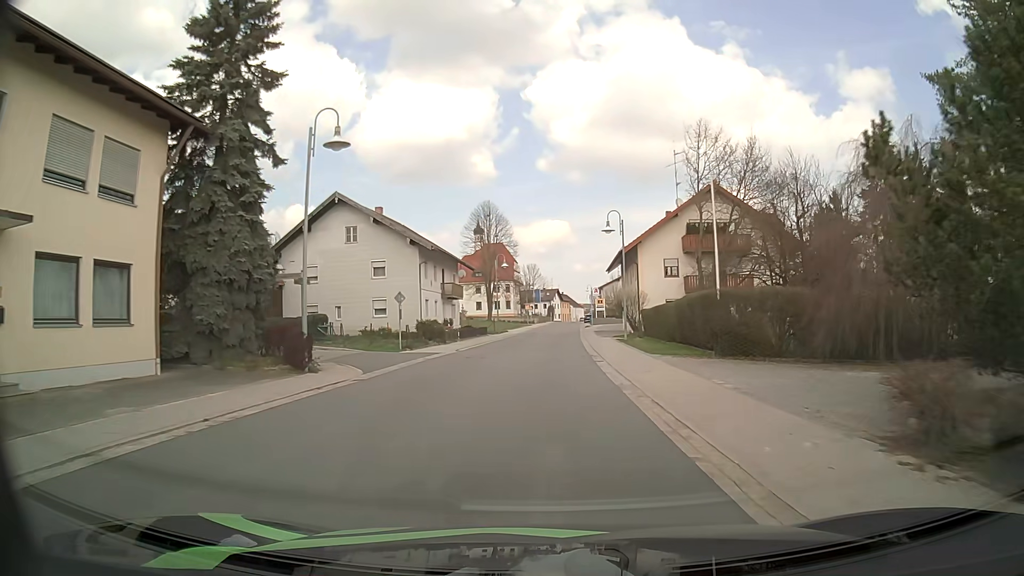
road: secondary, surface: asphalt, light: Day
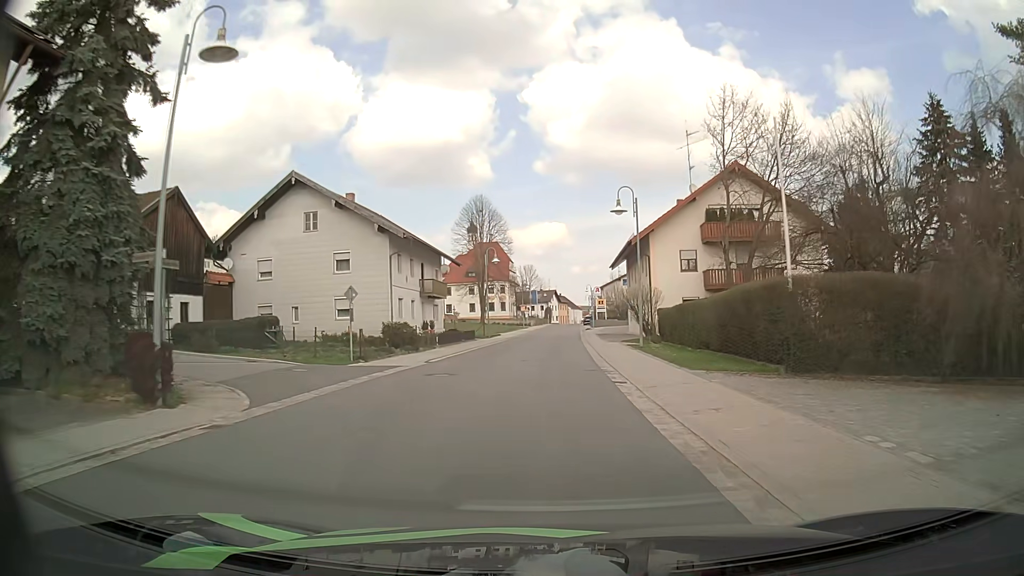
(0.0, +7.0) m; 0°
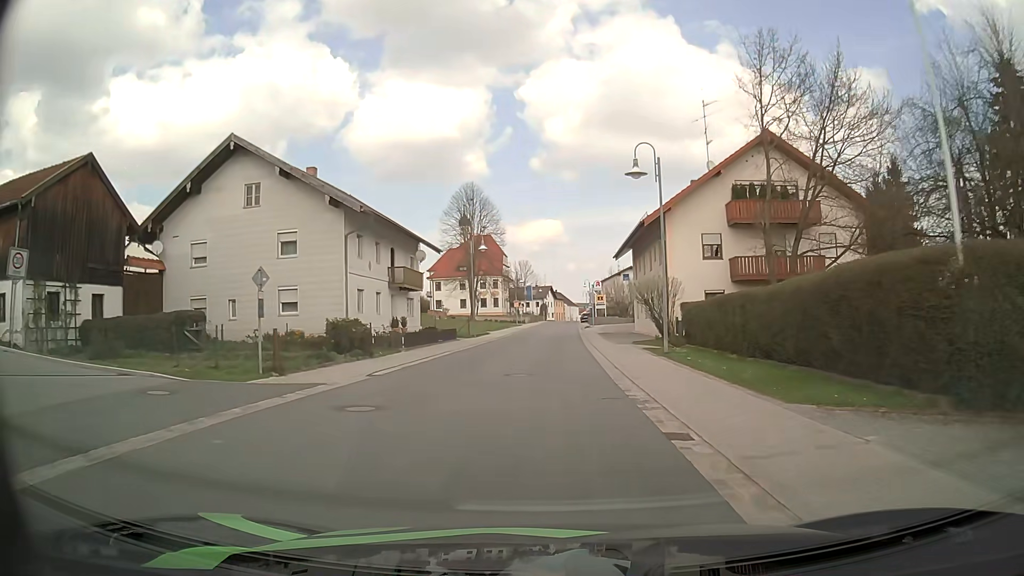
(0.0, +7.1) m; +1°
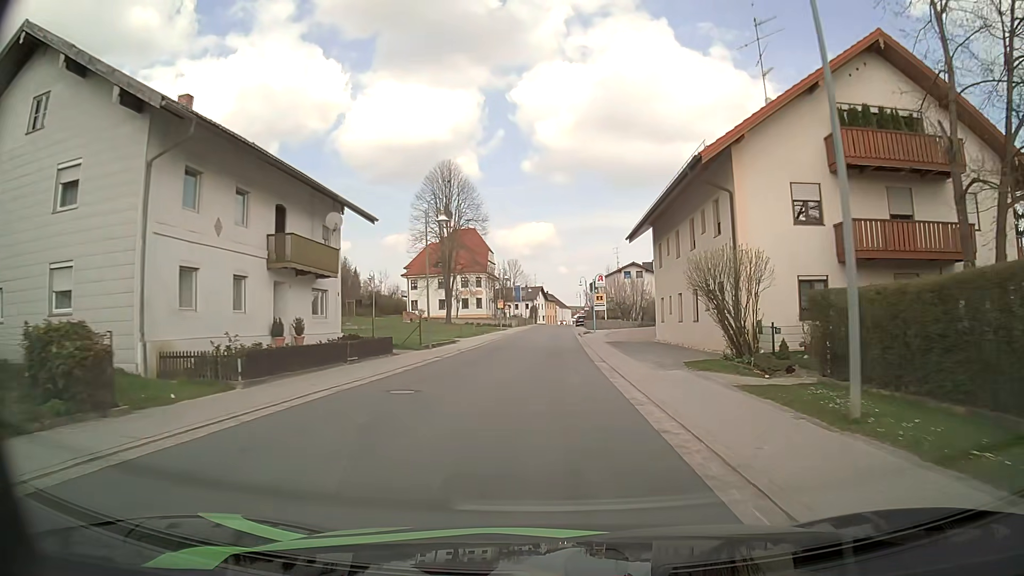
(0.0, +14.3) m; 0°
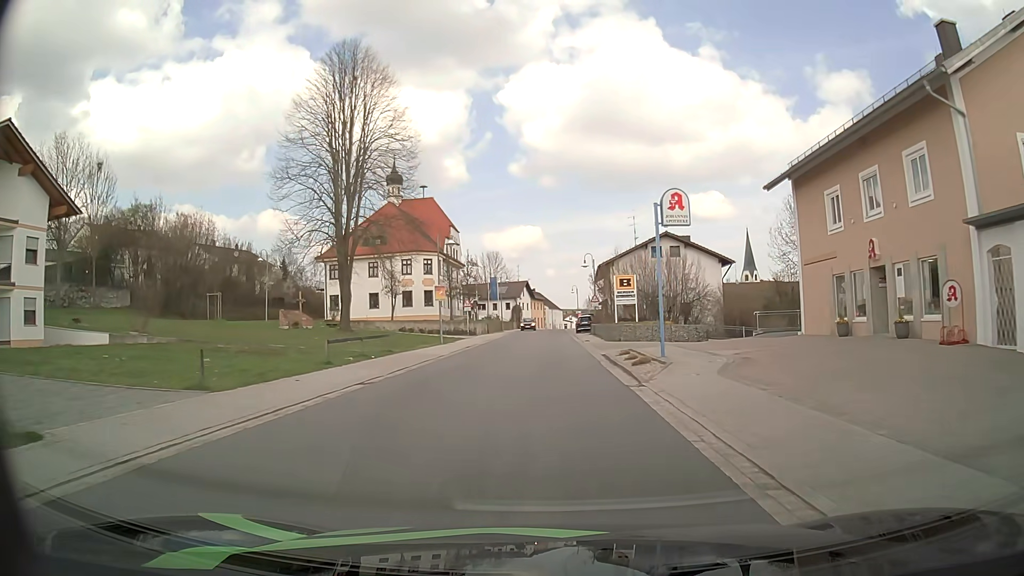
(+0.3, +36.1) m; +1°
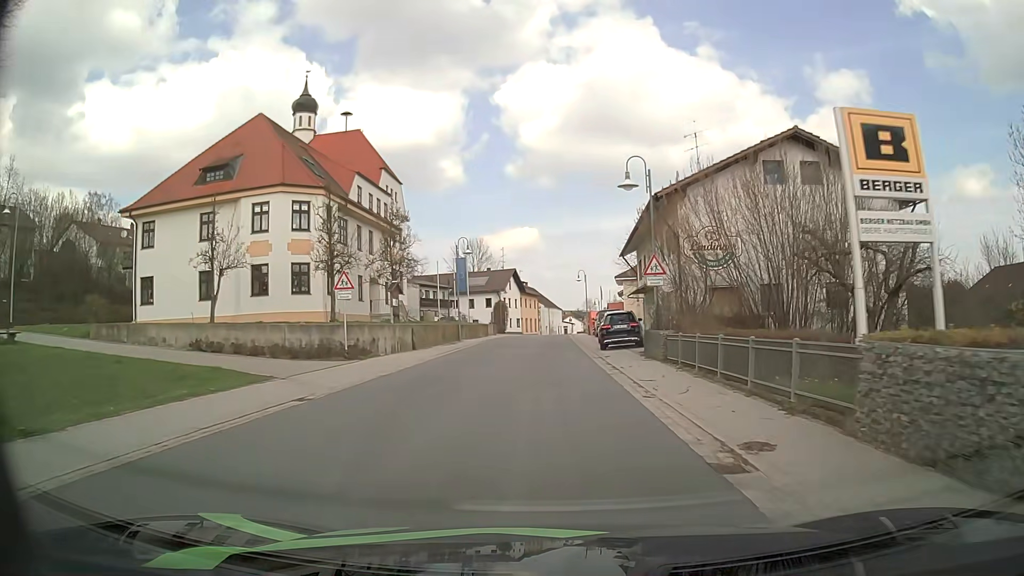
(+0.3, +35.6) m; +1°
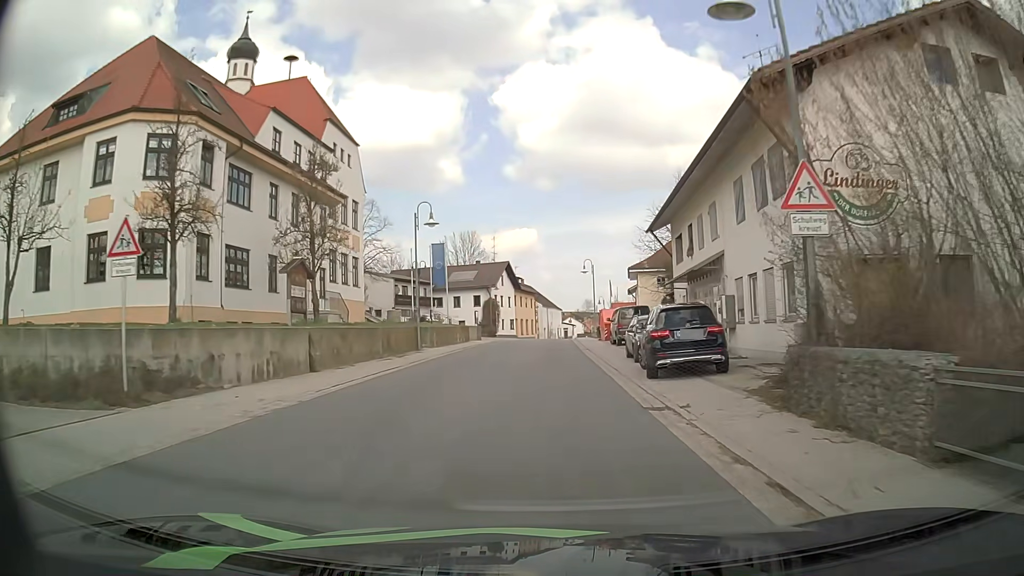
(-0.1, +14.3) m; 0°
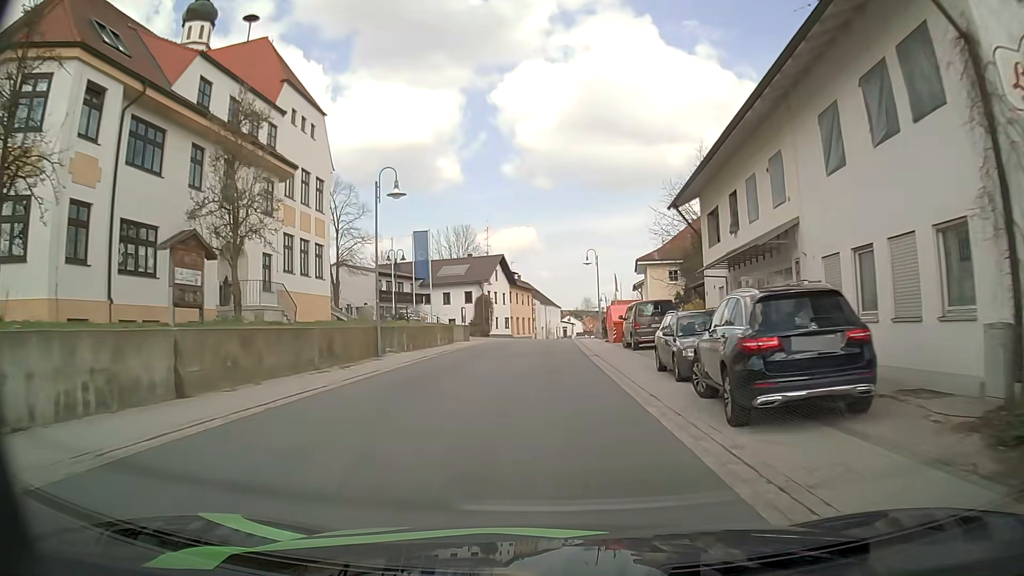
(0.0, +7.2) m; 0°
(0, +10) (0, +20) (0, +30) (0, +40) (0, +50) (+1, +60) (+1, +70) (+2, +80) (+3, +90) (+4, +100) m
